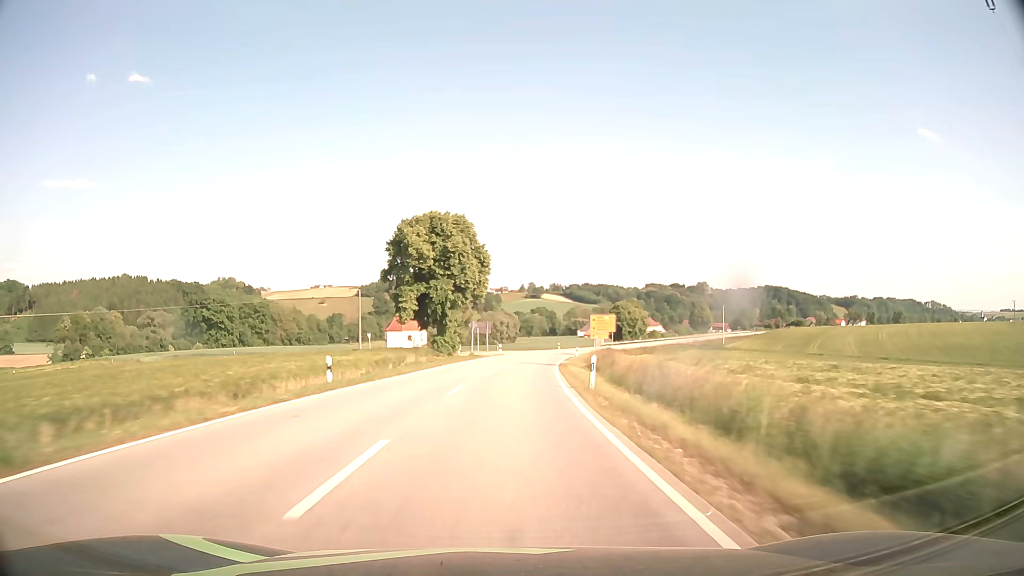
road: secondary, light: Day
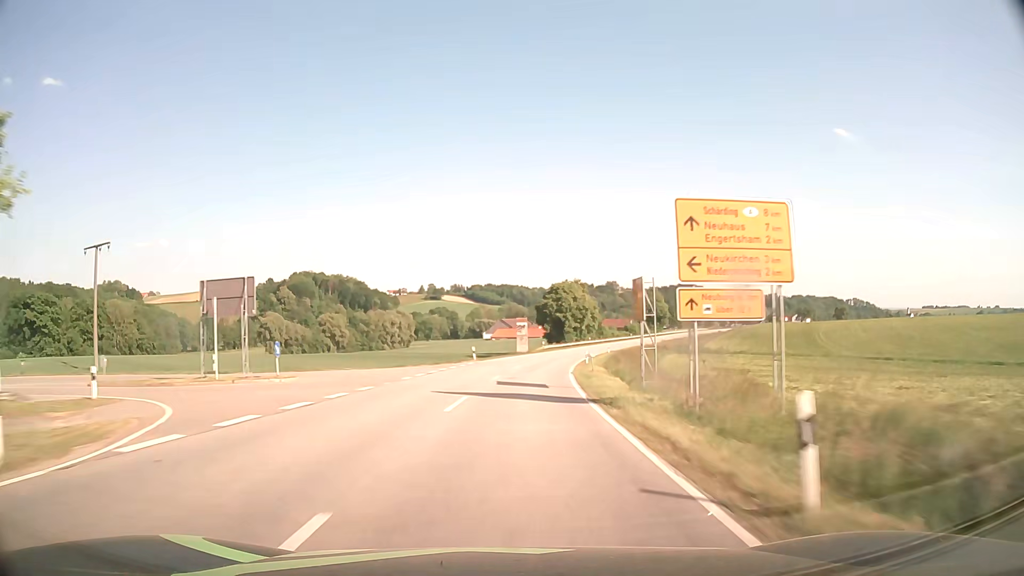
(+3.9, +63.0) m; +8°
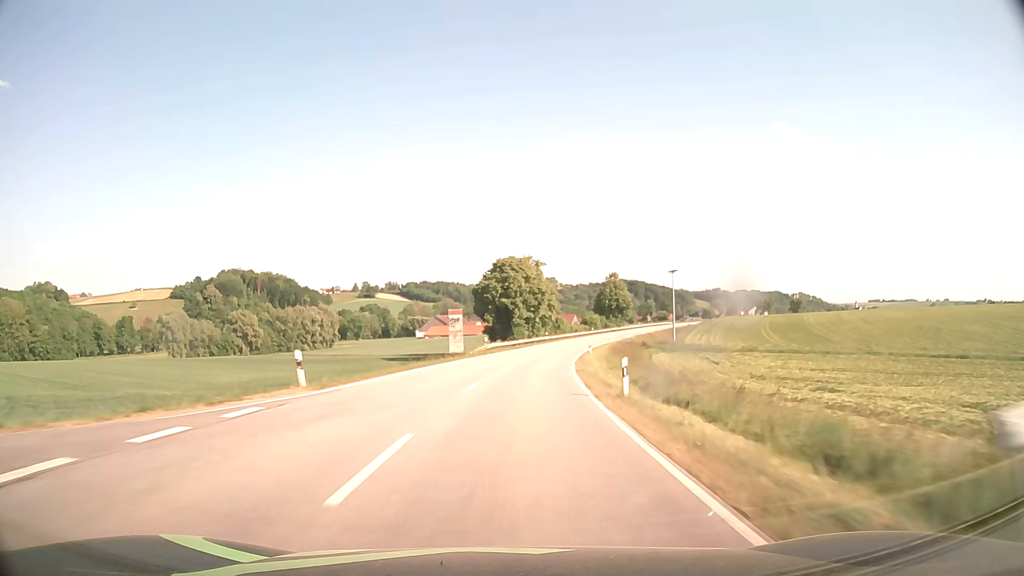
(+1.4, +31.6) m; +5°
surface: asphalt
(0, +10) (+1, +20) (+1, +30) (+2, +40) (+4, +50) (+5, +60) (+7, +70) (+9, +79) (+12, +89) (+14, +99) m
